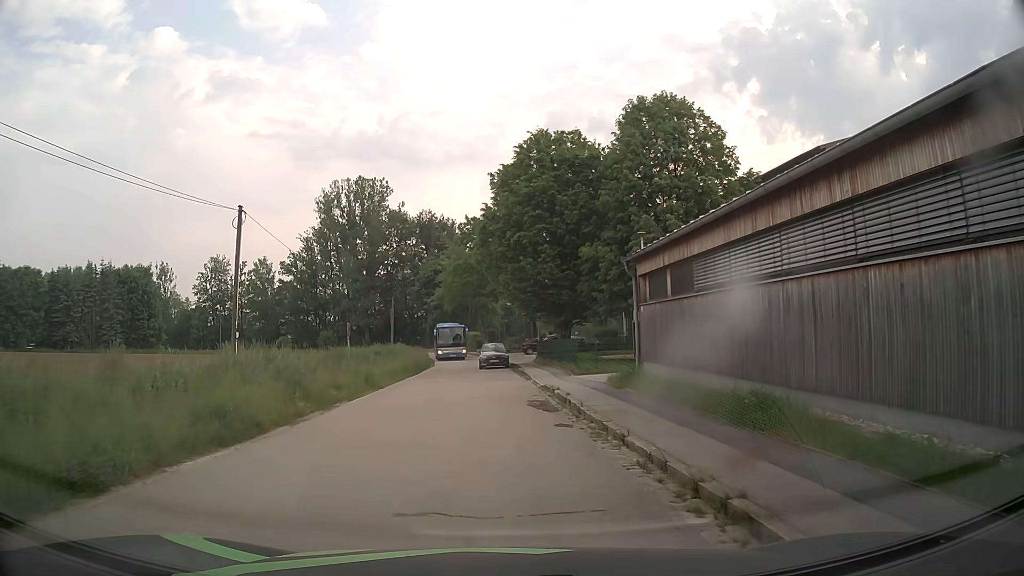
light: Day
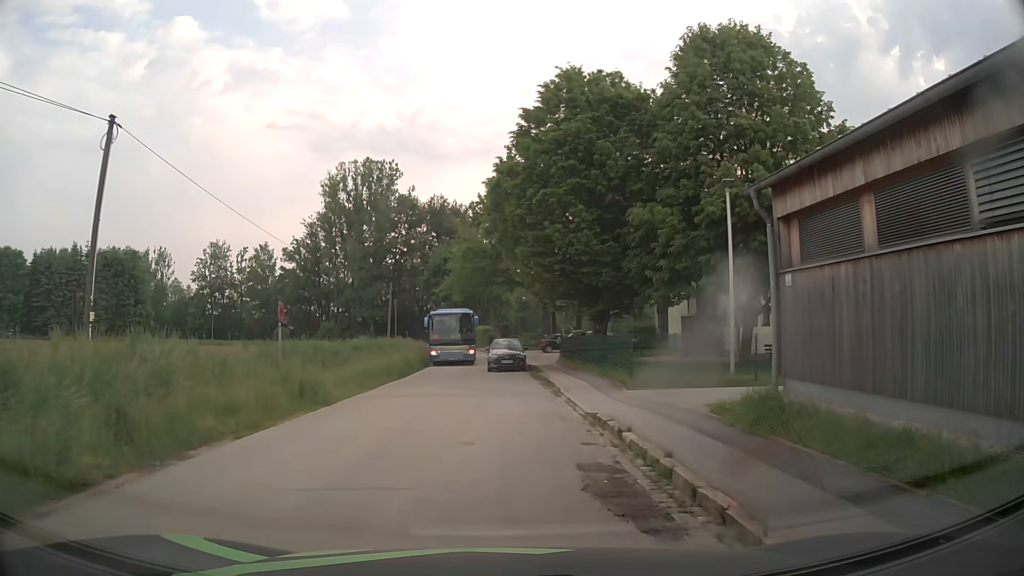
(-0.1, +8.7) m; -1°
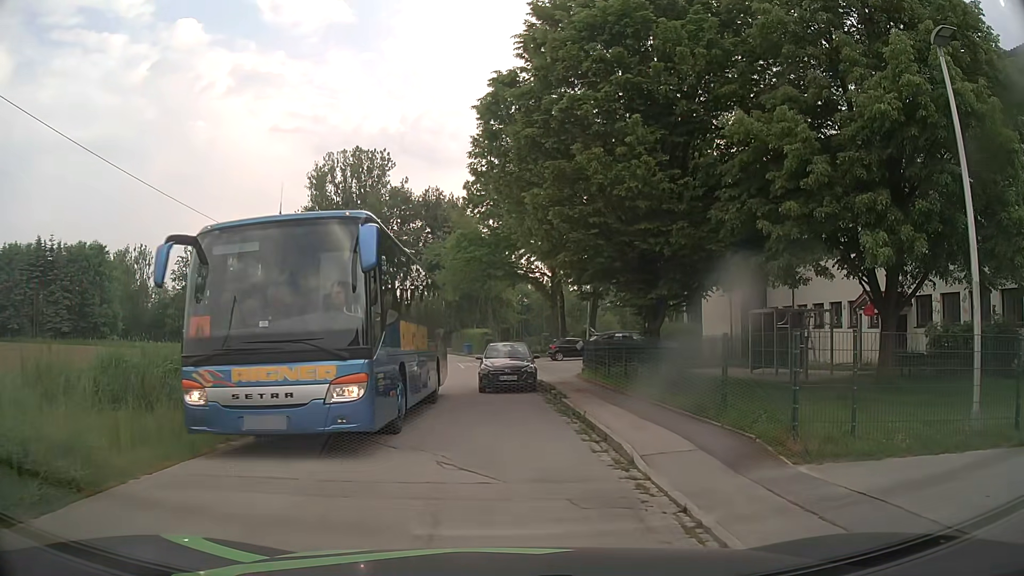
(0.0, +10.0) m; +1°
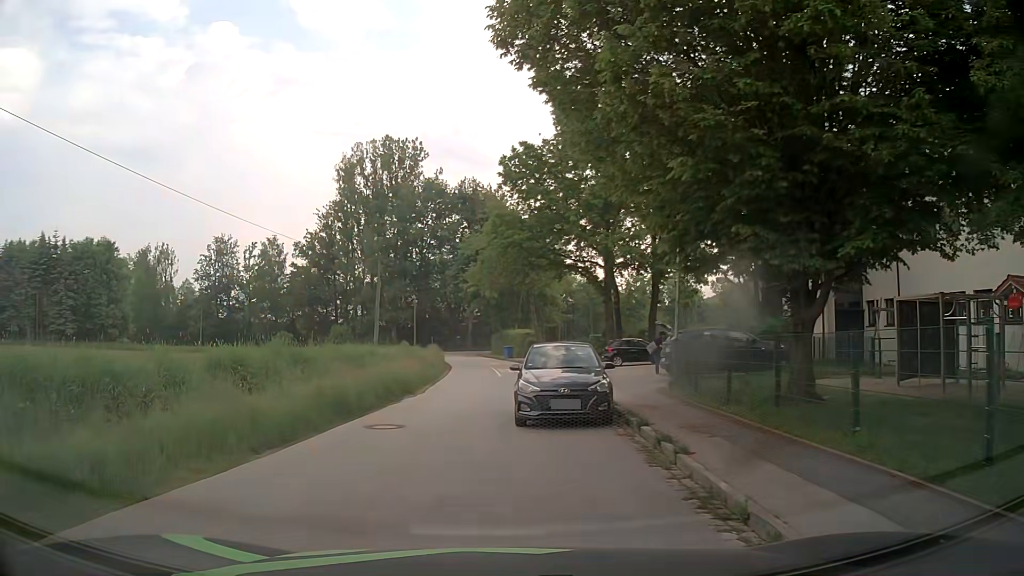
(-0.2, +8.2) m; -4°
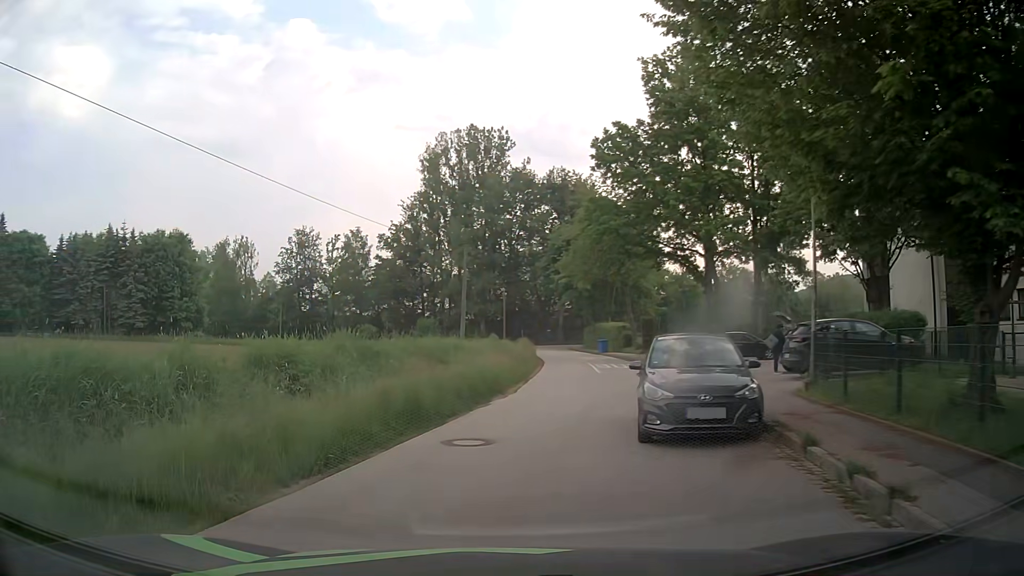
(-0.2, +2.9) m; -7°
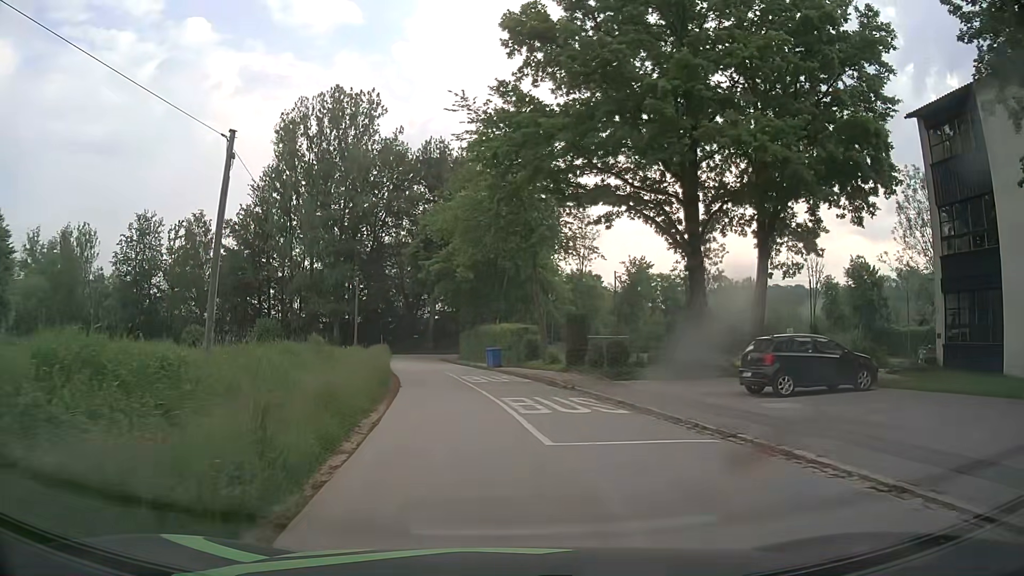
(+1.0, +19.1) m; +11°
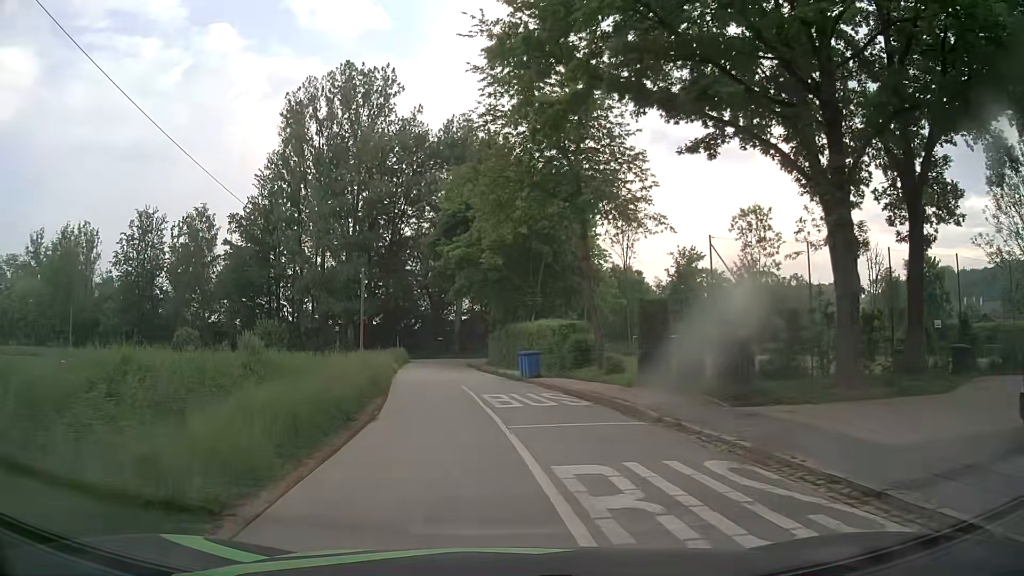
(-0.2, +9.7) m; -3°
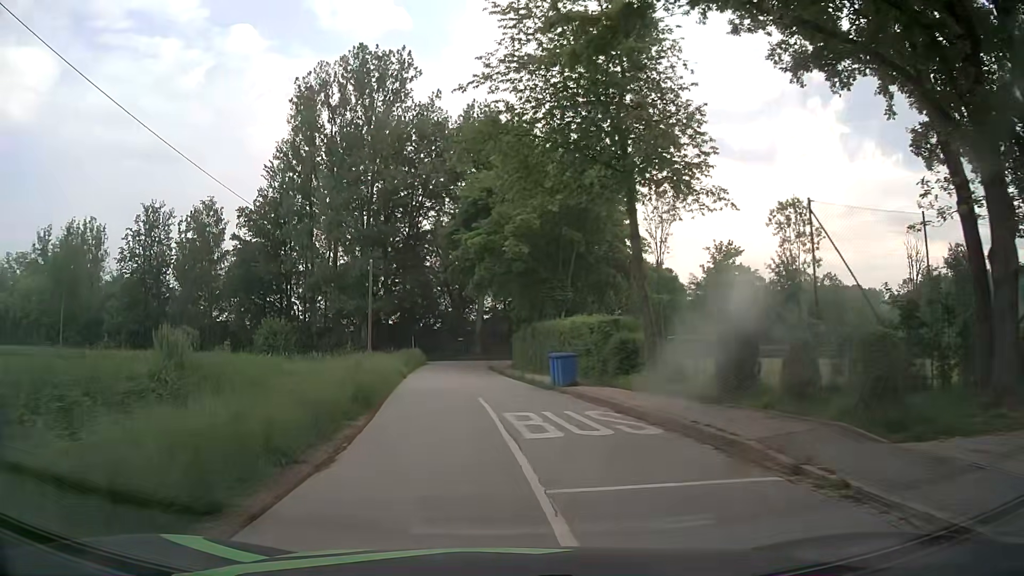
(-0.1, +5.3) m; -2°
